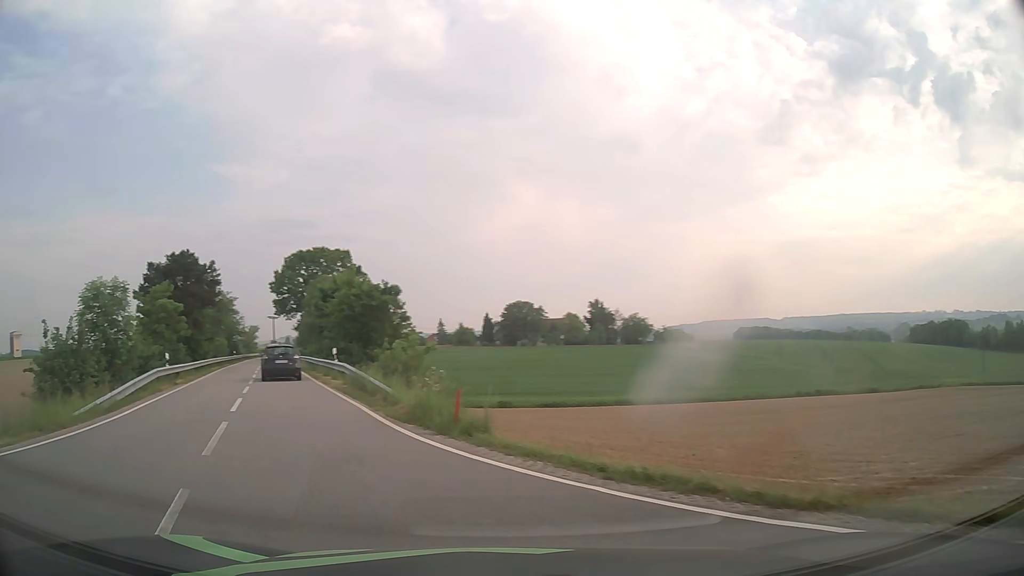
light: Day
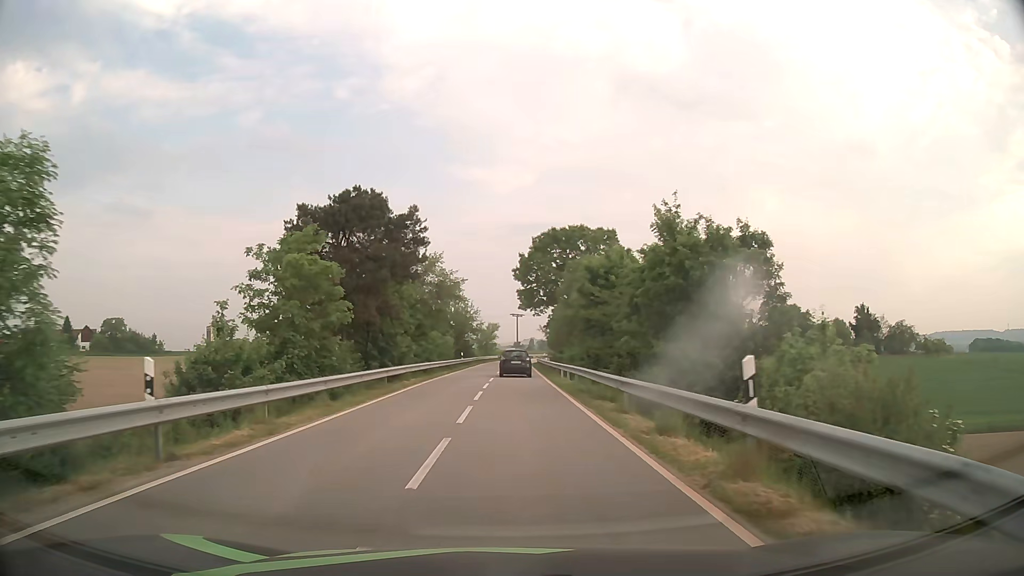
(-6.6, +19.5) m; -22°
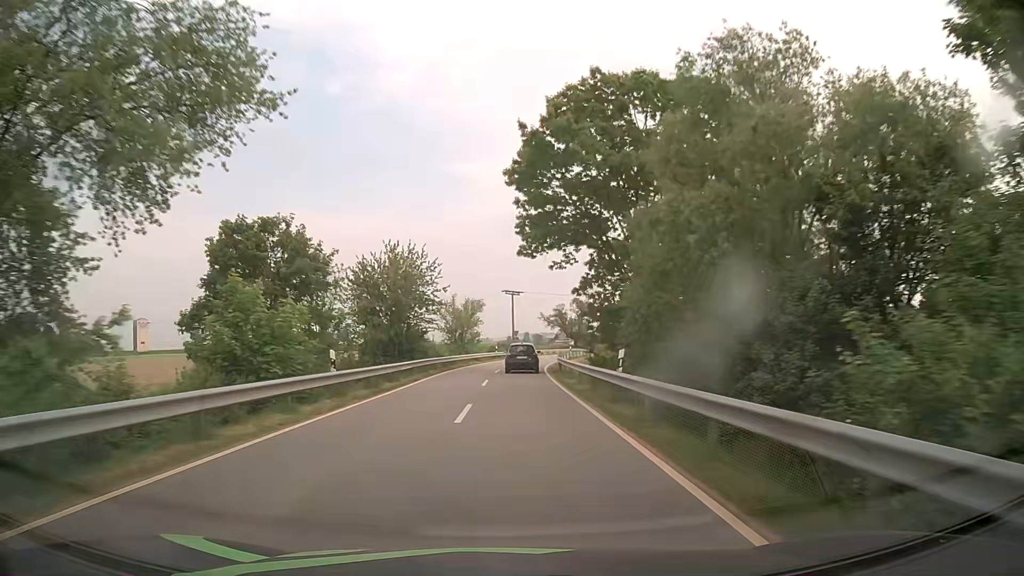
(+0.4, +43.6) m; +1°
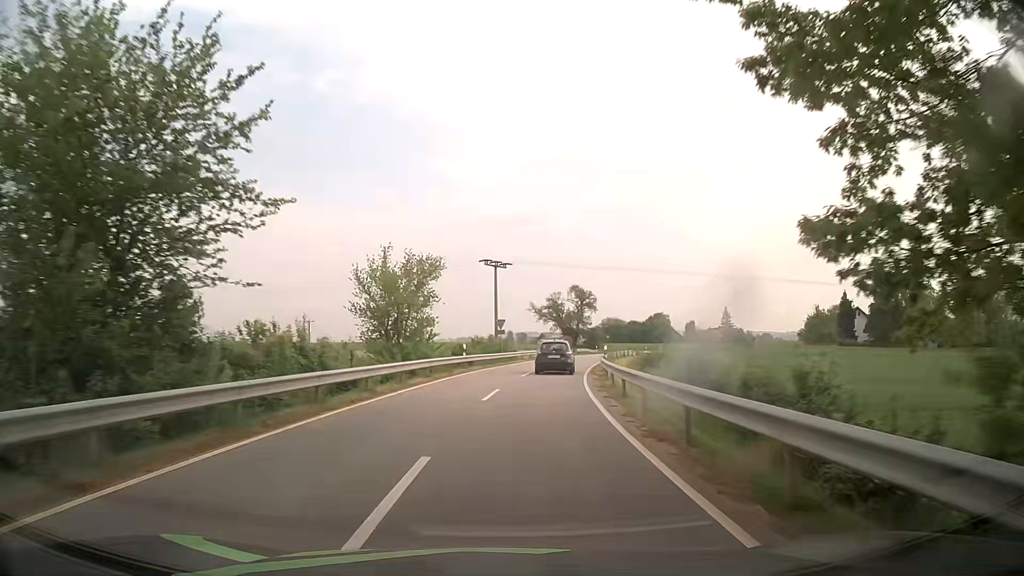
(+0.1, +30.9) m; +1°
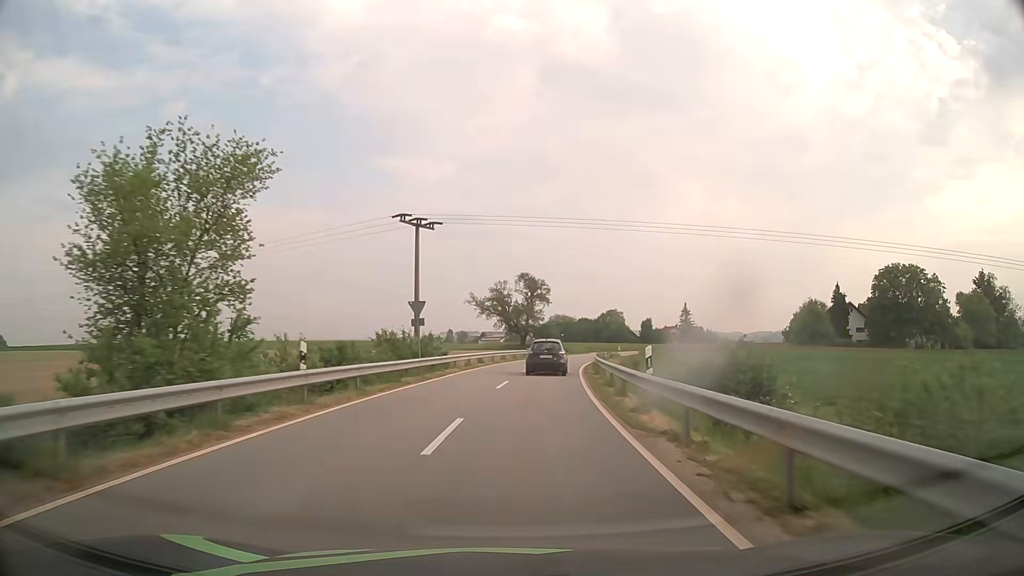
(+0.9, +20.2) m; +5°
